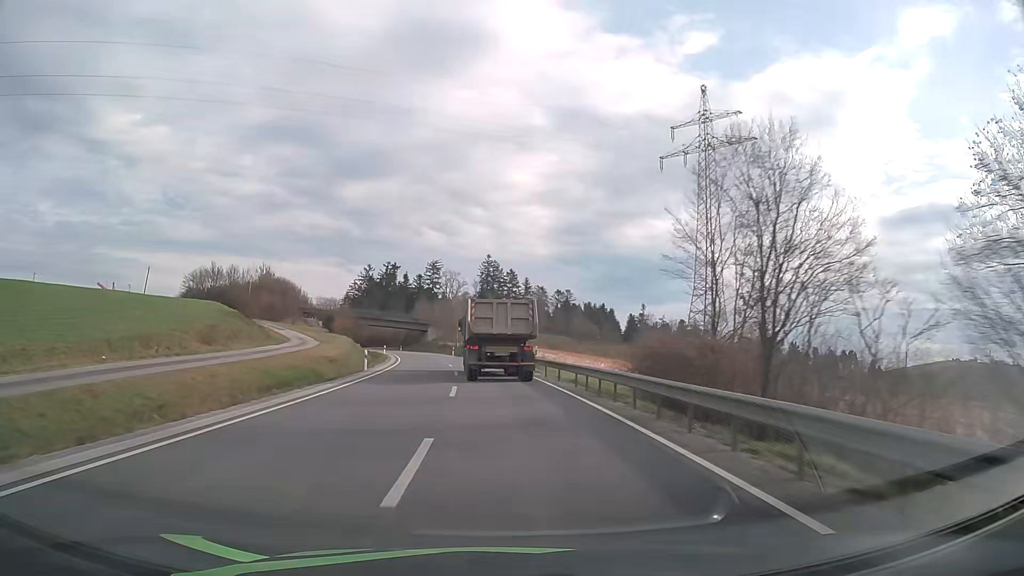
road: secondary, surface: asphalt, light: Day
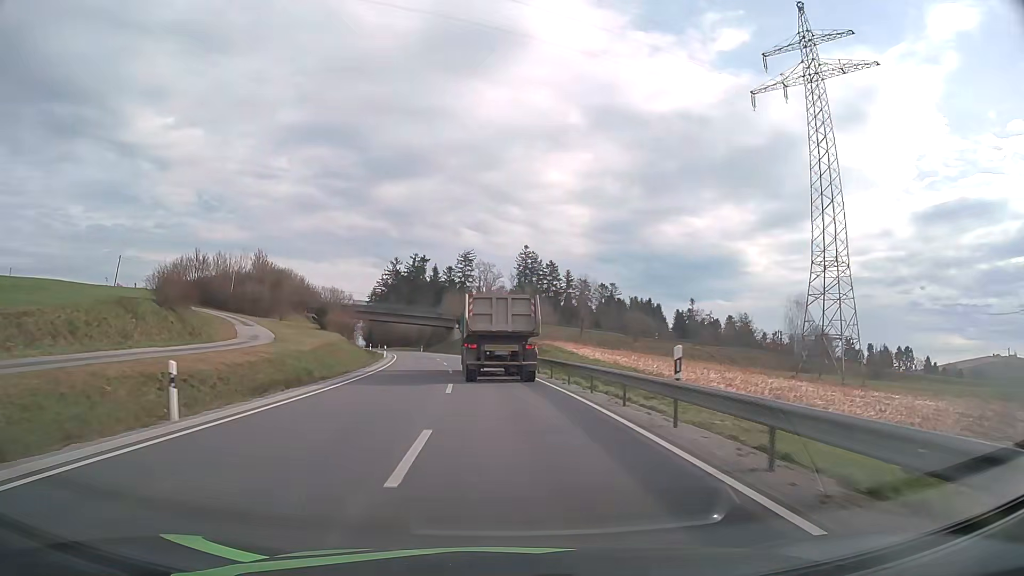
(-0.7, +23.4) m; -3°
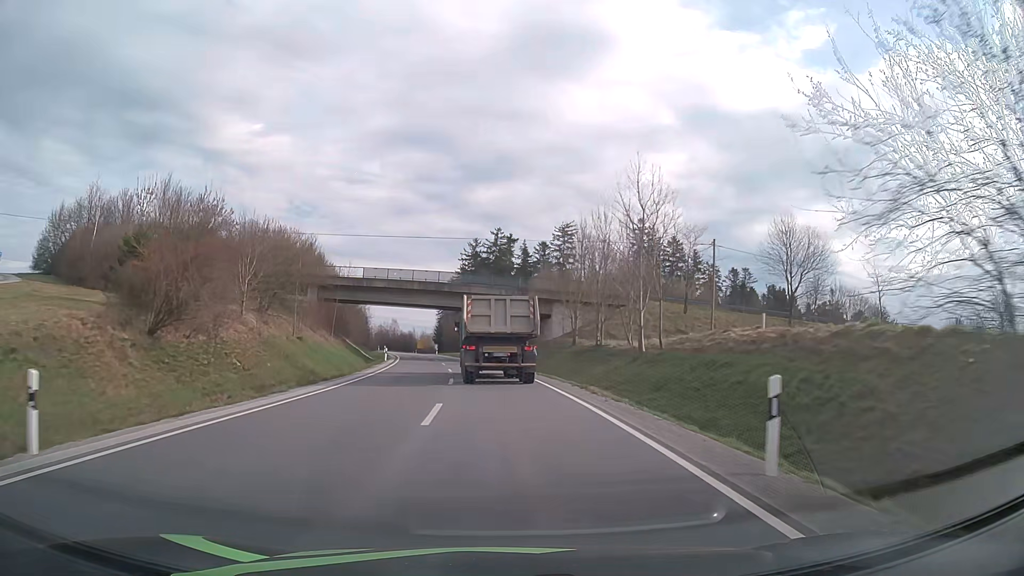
(-4.1, +55.1) m; -8°
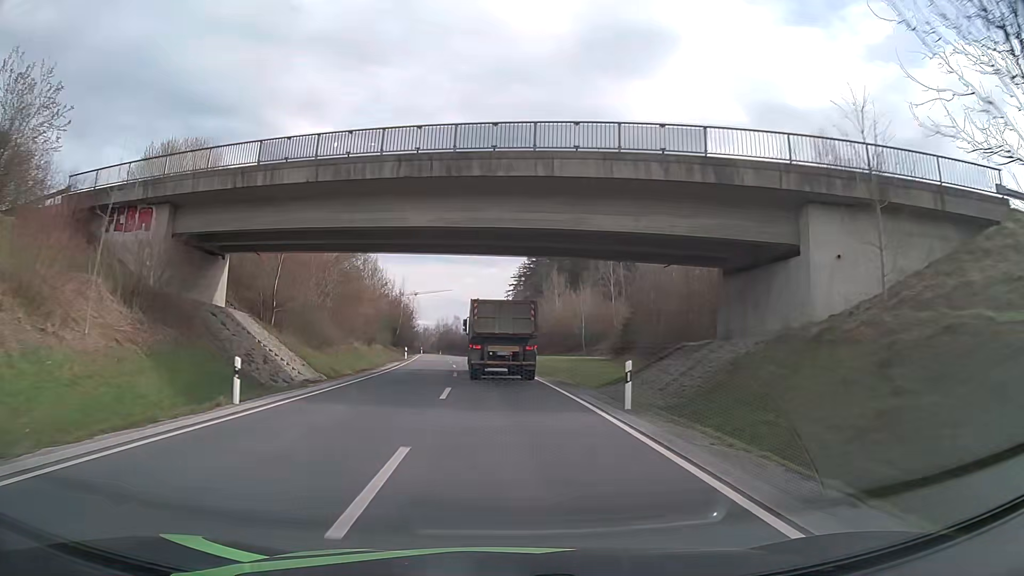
(-2.4, +42.8) m; -6°
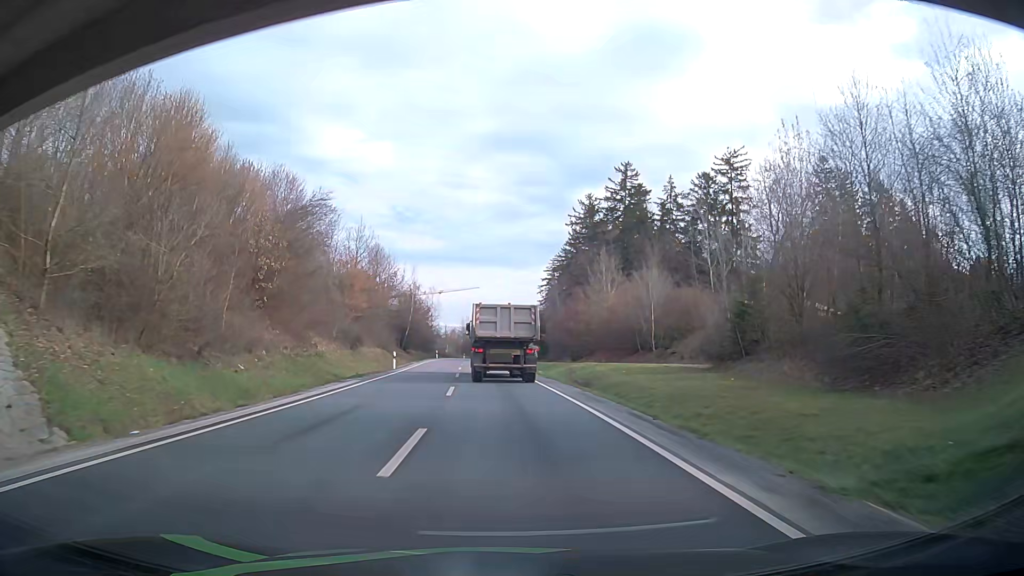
(-0.5, +21.9) m; -3°
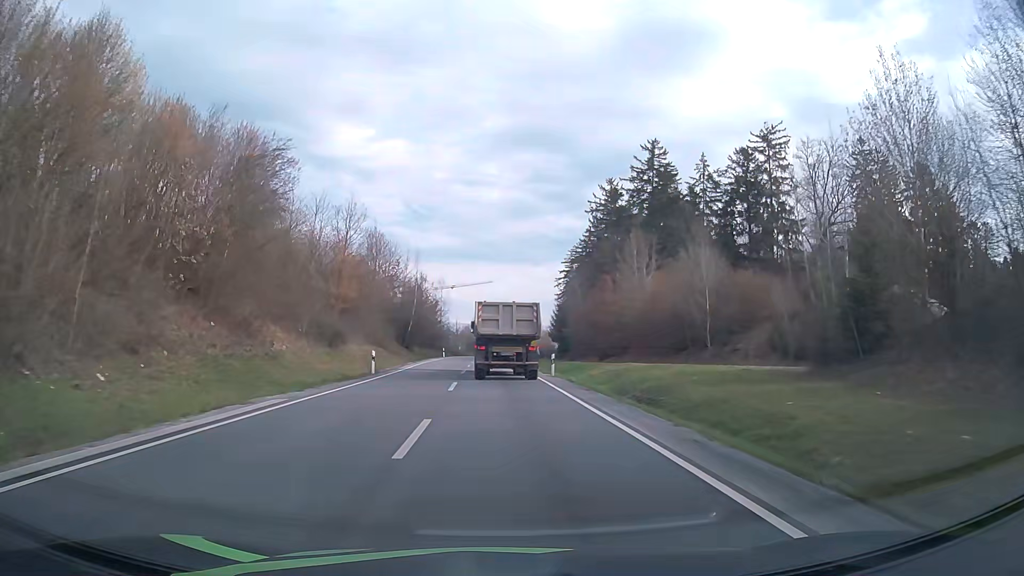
(-0.1, +11.1) m; -1°
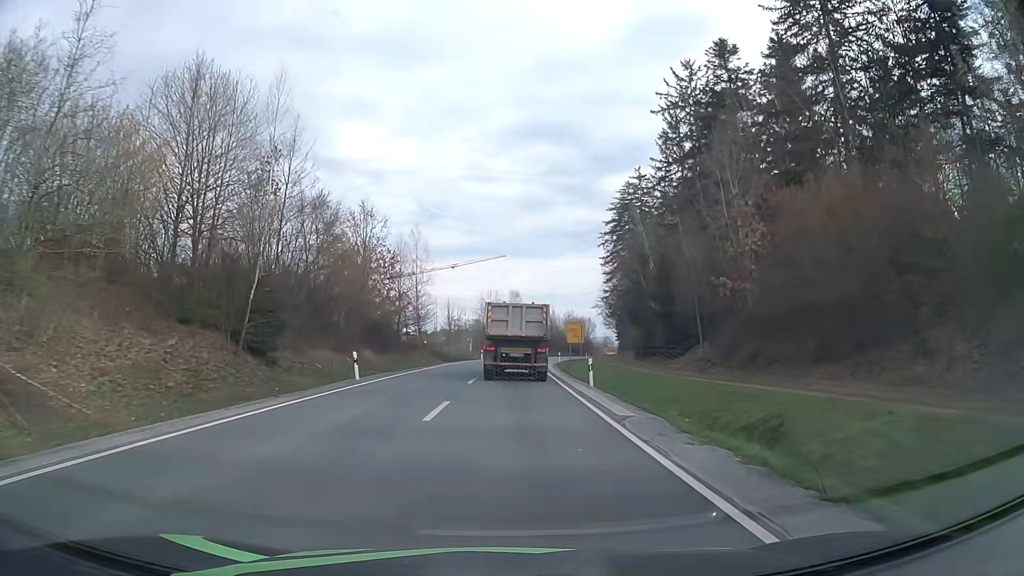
(-1.7, +56.5) m; -2°
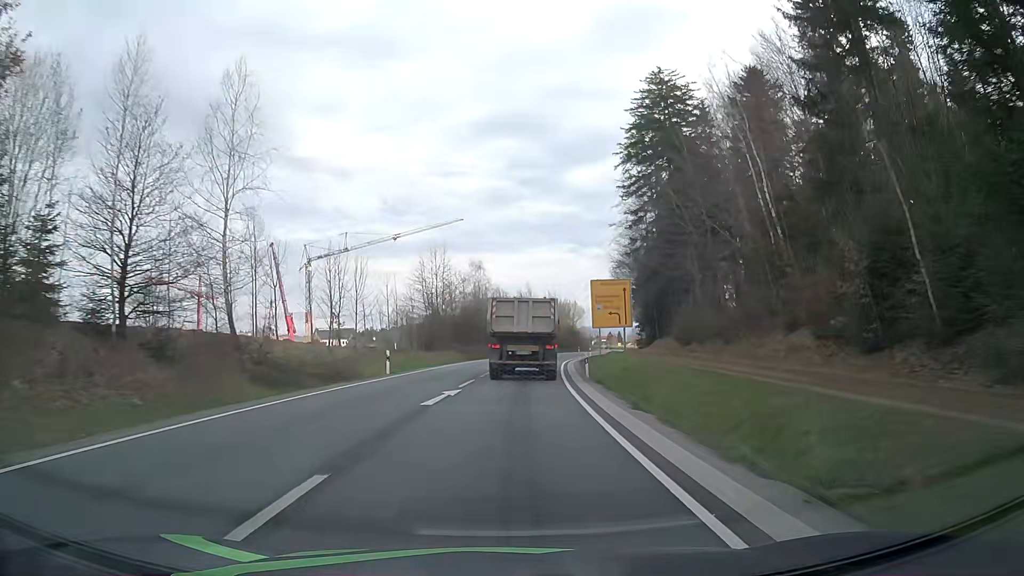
(+0.7, +45.7) m; +2°
(0, +10) (0, +20) (+1, +30) (+2, +40) (+3, +50) (+4, +60) (+6, +70) (+7, +80) (+9, +89) (+12, +99) m
